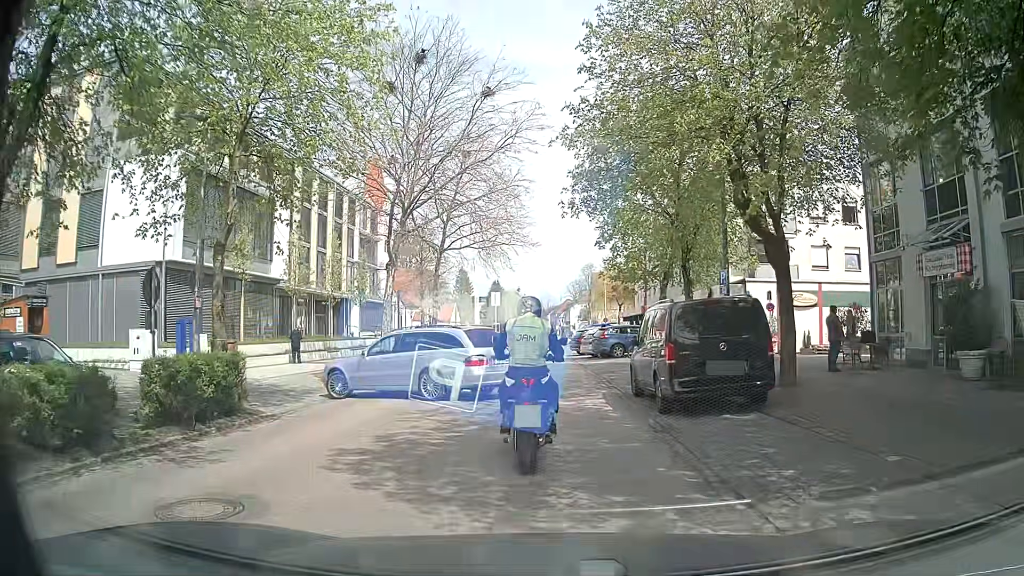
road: secondary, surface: asphalt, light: Day
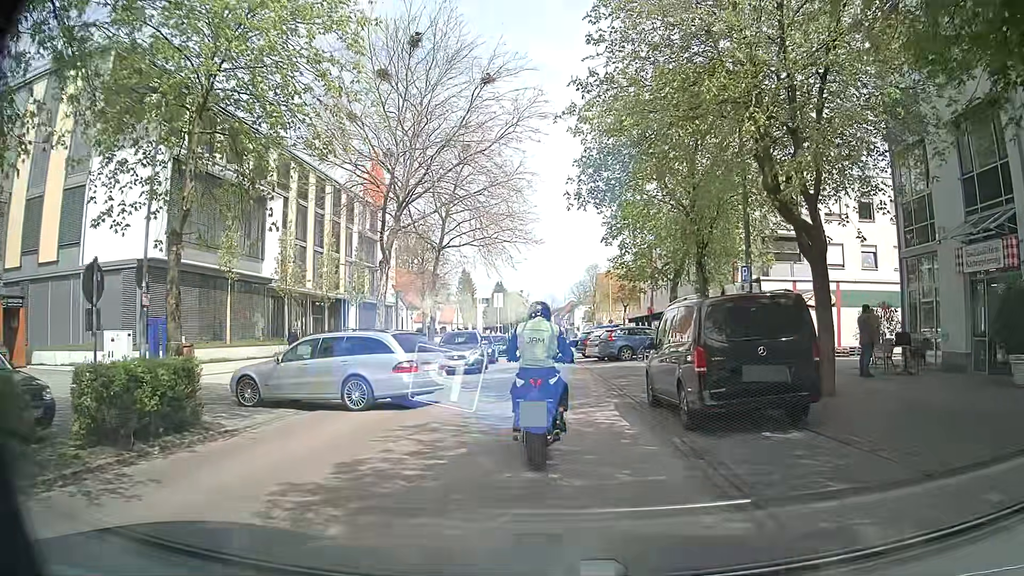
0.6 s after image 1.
(0.0, +1.9) m; -1°
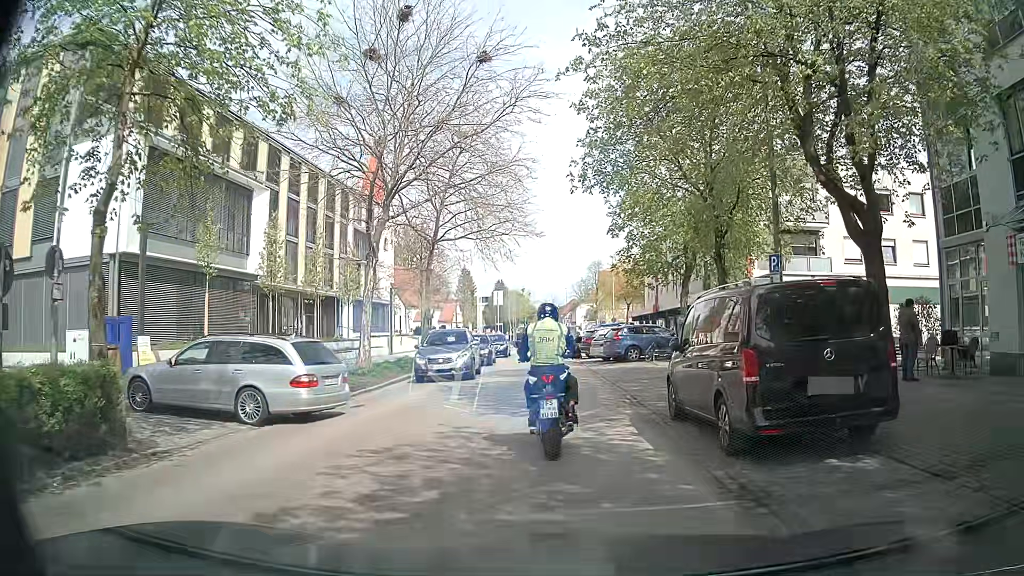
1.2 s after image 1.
(0.0, +2.3) m; -1°
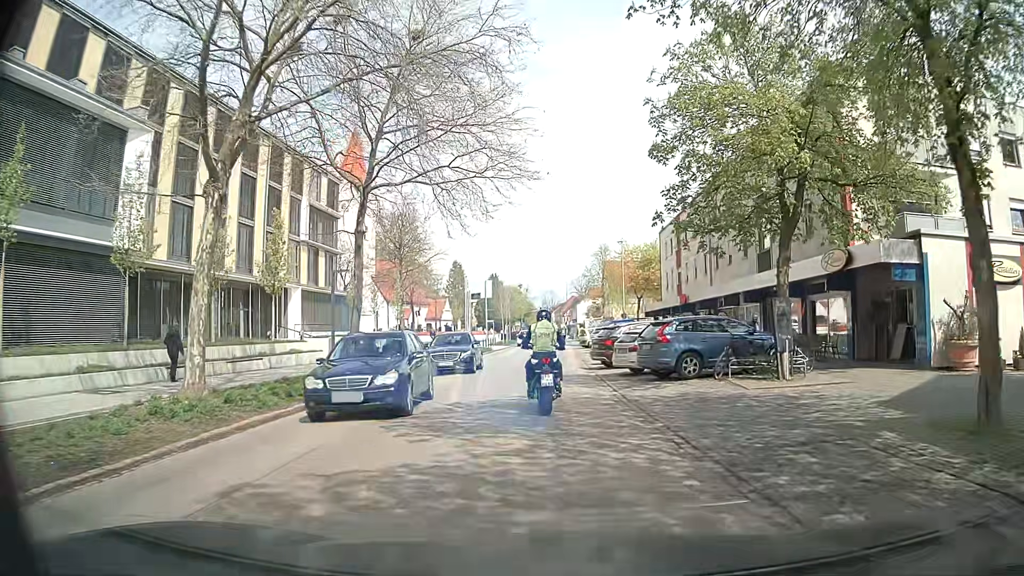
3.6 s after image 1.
(+0.3, +12.6) m; +1°
(0, +10) (0, +20) (0, +30) (0, +40) (0, +50) (0, +60) (0, +70) (+1, +80) (+1, +90) (+1, +100) m
